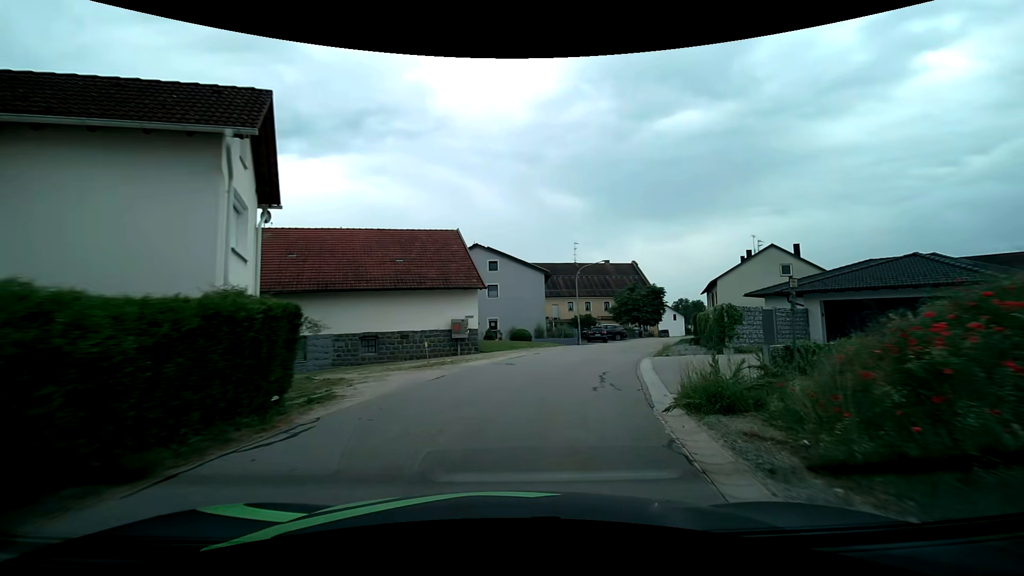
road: tertiary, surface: asphalt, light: Day
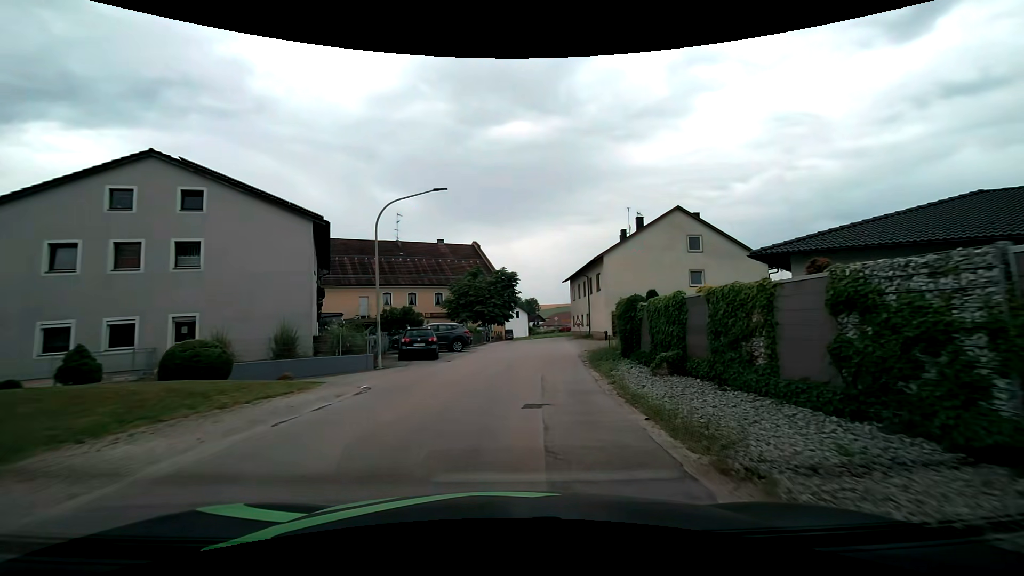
(+3.9, +23.3) m; +19°
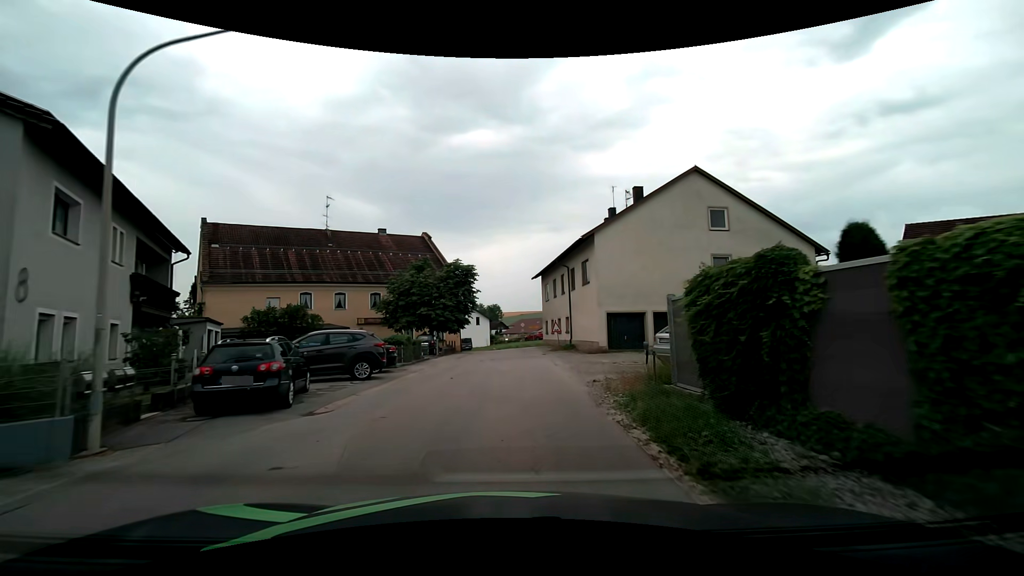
(+0.4, +11.9) m; +3°
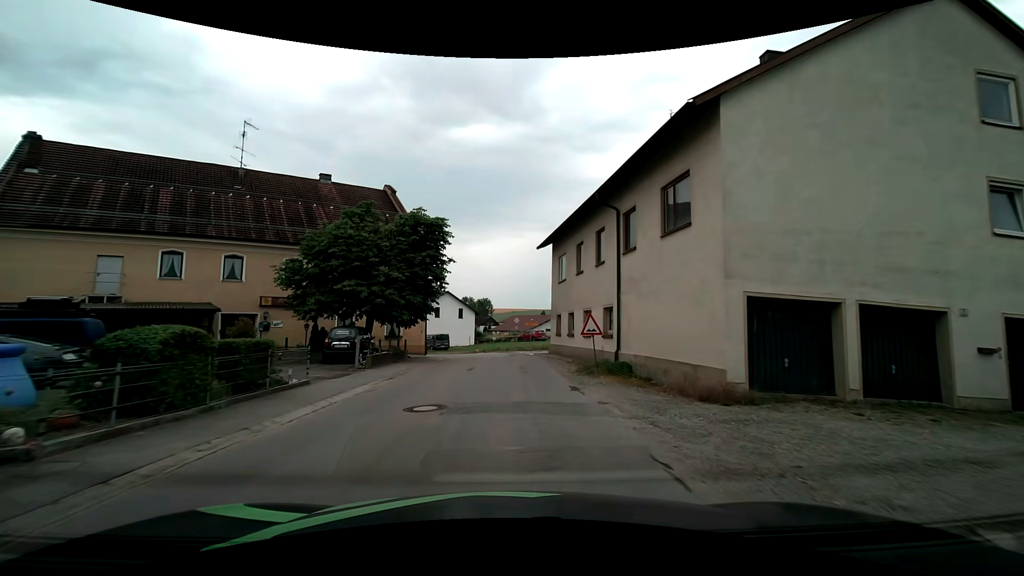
(+0.3, +16.5) m; +1°
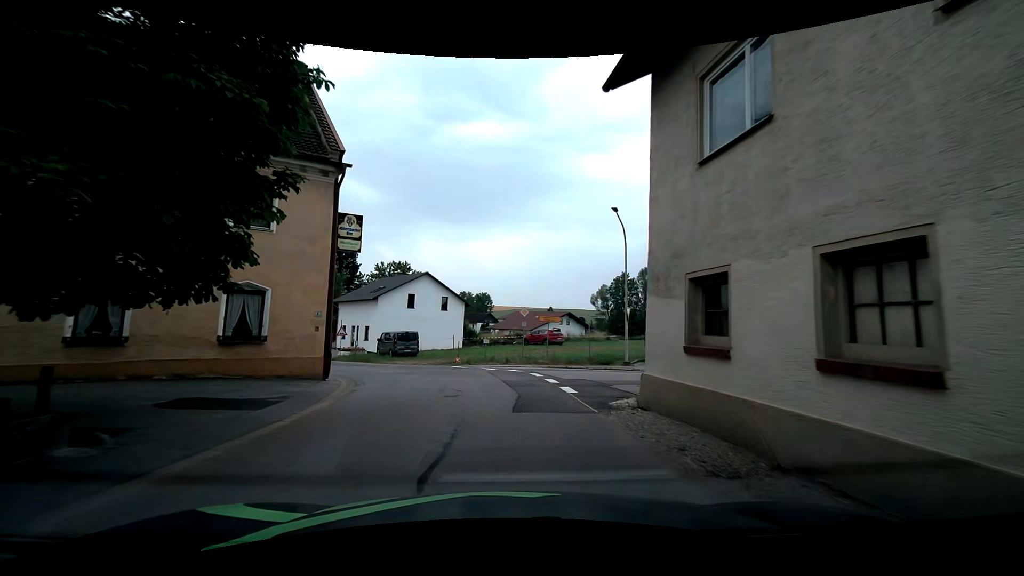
(0.0, +19.5) m; 0°
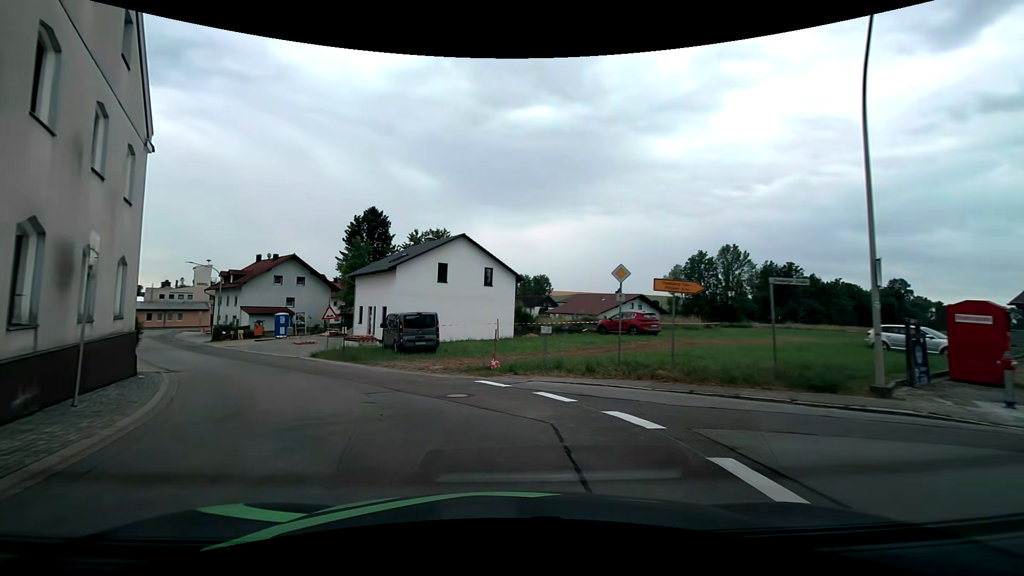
(-0.5, +14.0) m; -7°
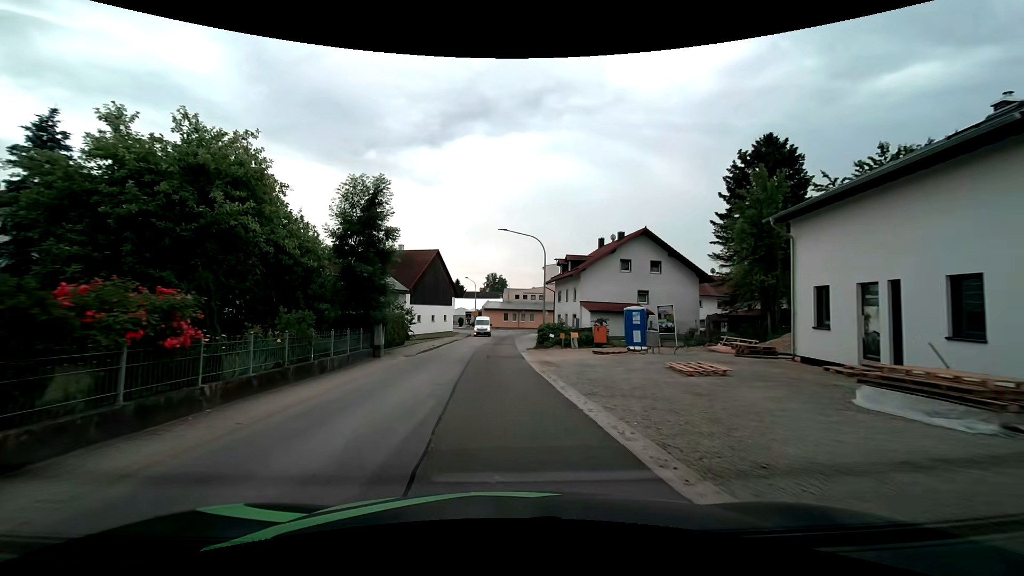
(-9.0, +22.7) m; -37°
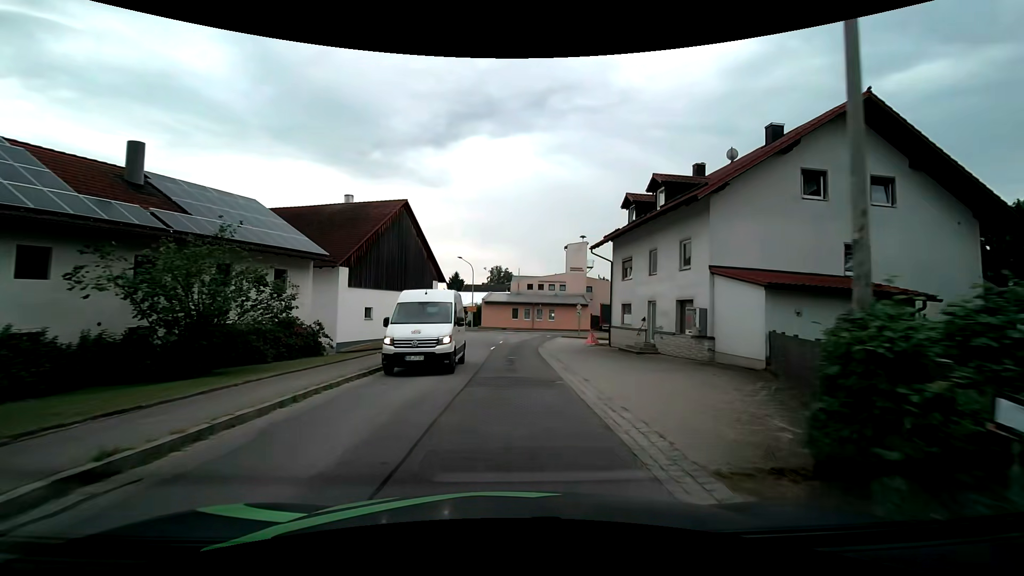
(-0.9, +27.1) m; -1°
(0, +10) (0, +20) (0, +30) (+1, +40) (+1, +50) (-3, +59) (-10, +65) (-20, +67) (-30, +68) (-40, +68) m
